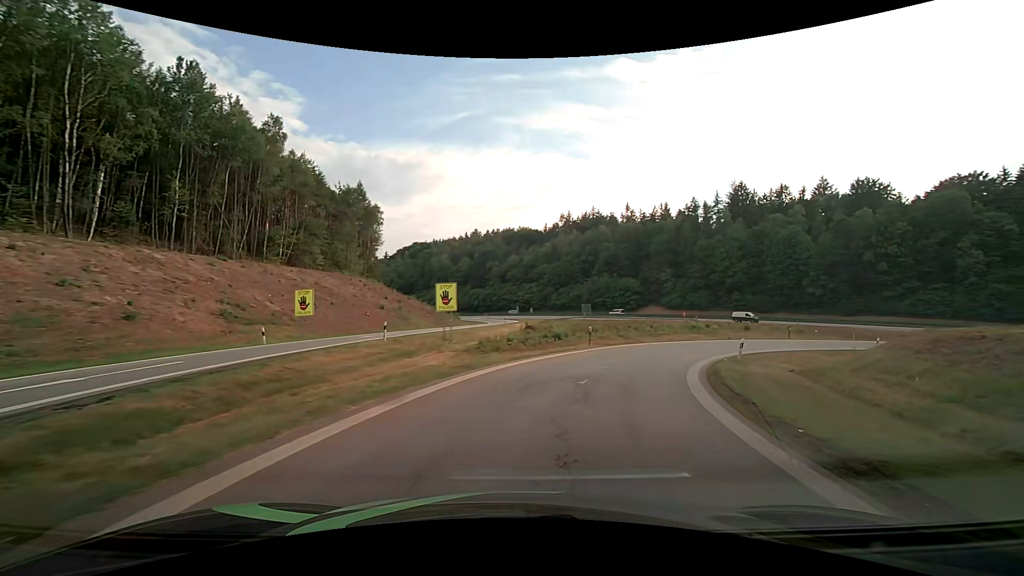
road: motorway_link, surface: asphalt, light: Day
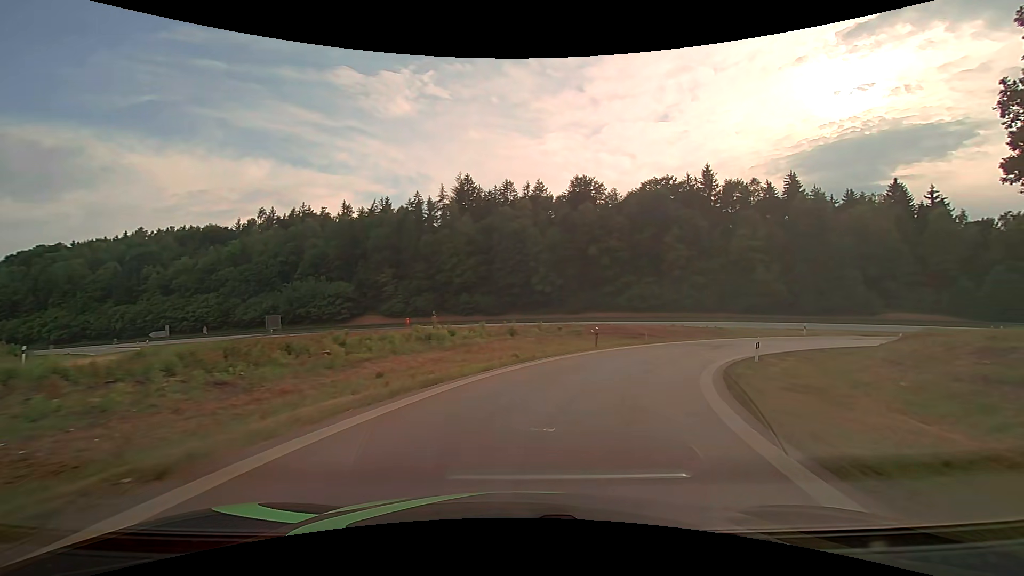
(+7.9, +26.4) m; +32°
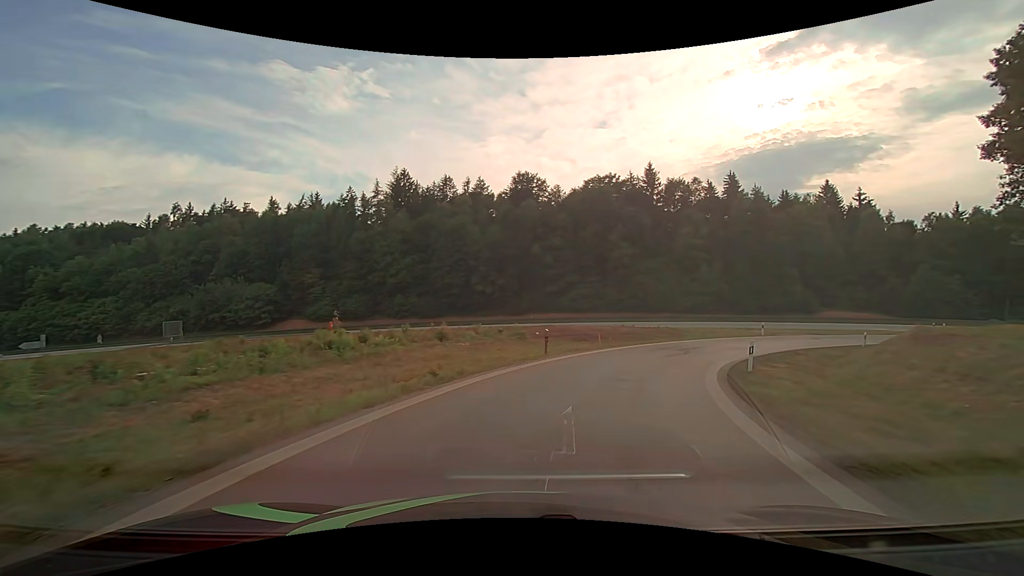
(+0.3, +5.7) m; +6°
(+1, +10) (+4, +19) (+9, +28) (+16, +35) (+24, +41) (+33, +45) (+43, +48) (+53, +49) (+63, +49) (+73, +48) m
